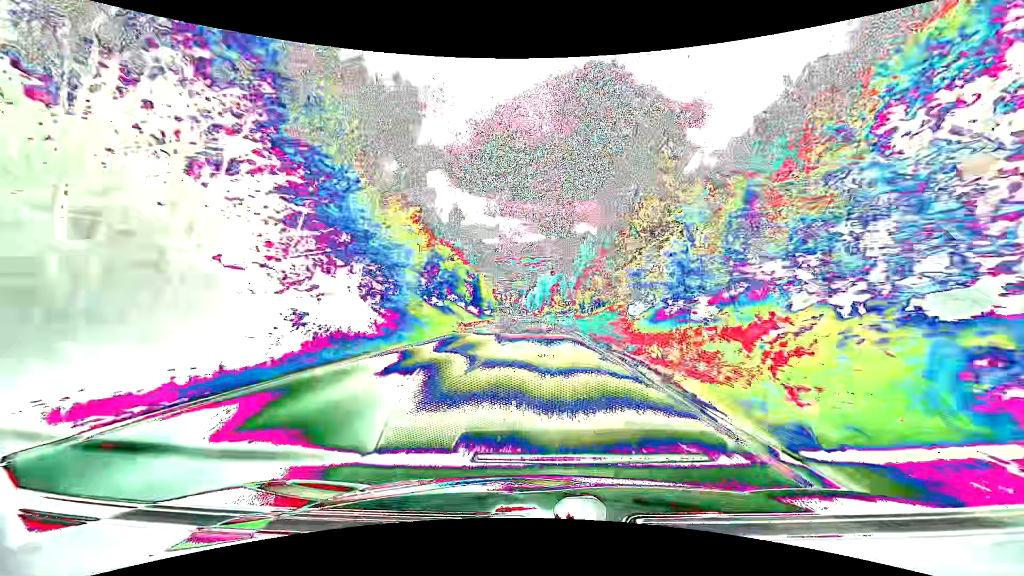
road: primary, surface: asphalt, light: Day
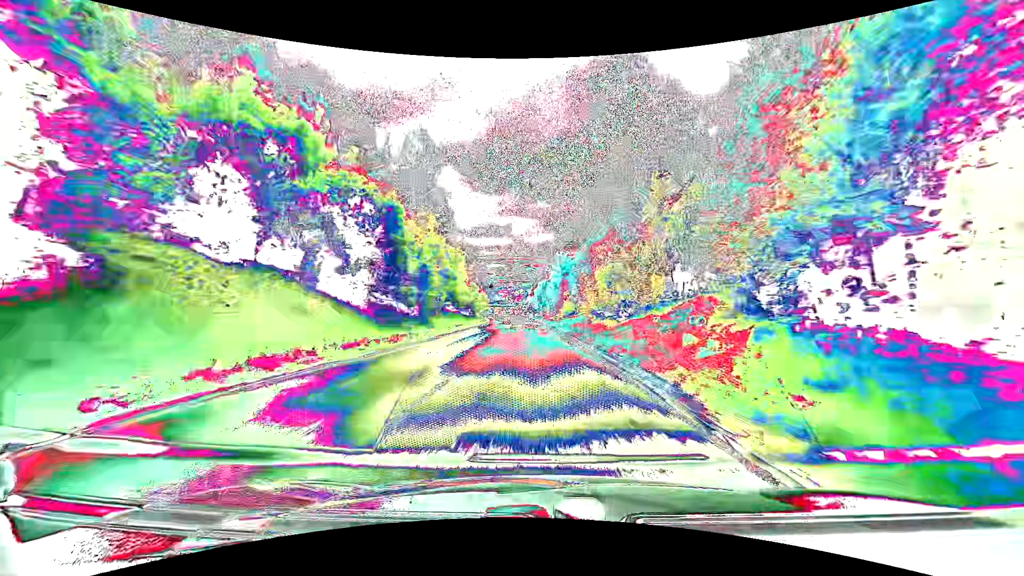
(-0.3, +63.4) m; -1°
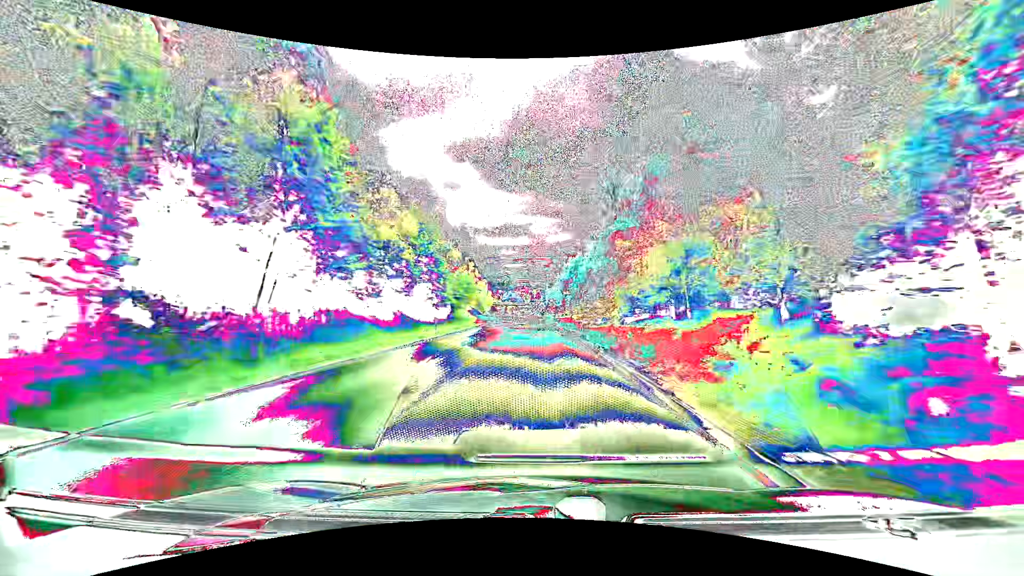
(-0.8, +48.2) m; -2°
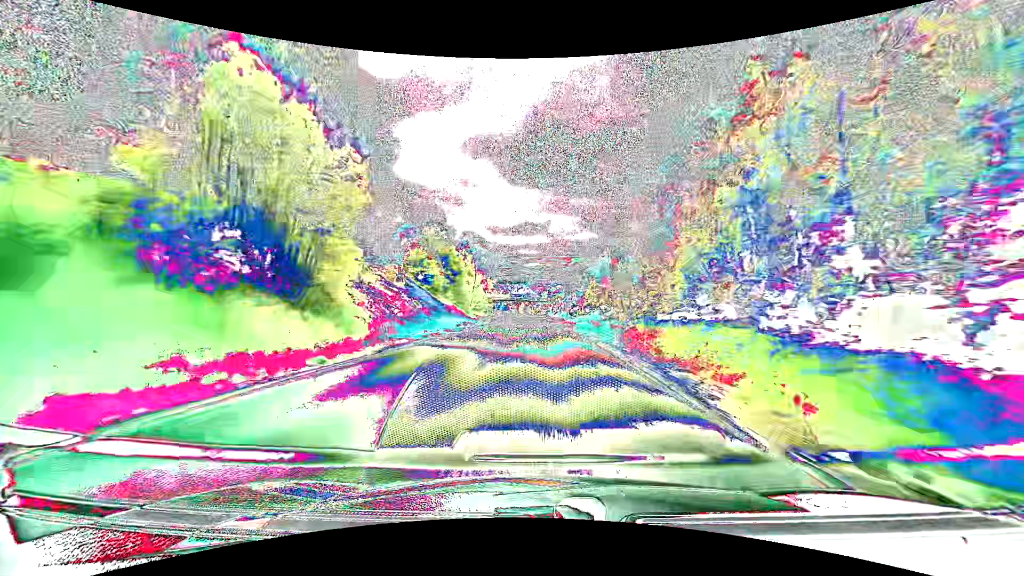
(-1.3, +65.0) m; -2°
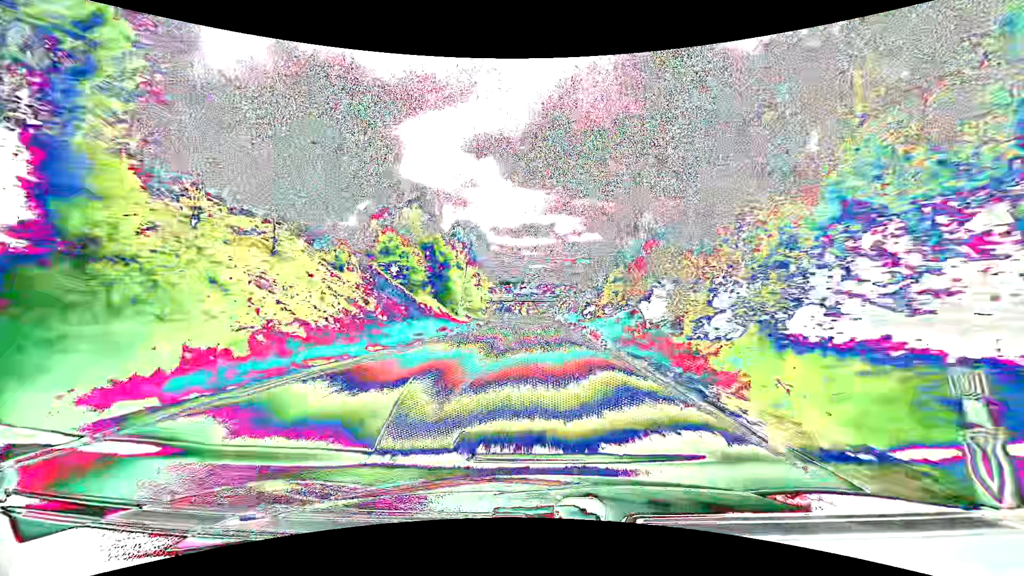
(-0.1, +16.4) m; -1°
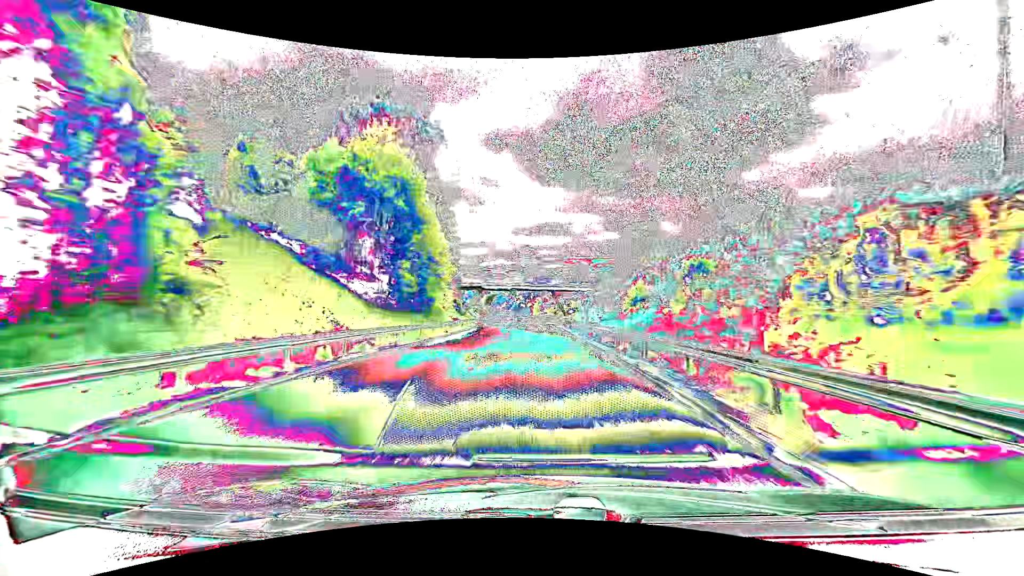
(-1.0, +66.1) m; -2°
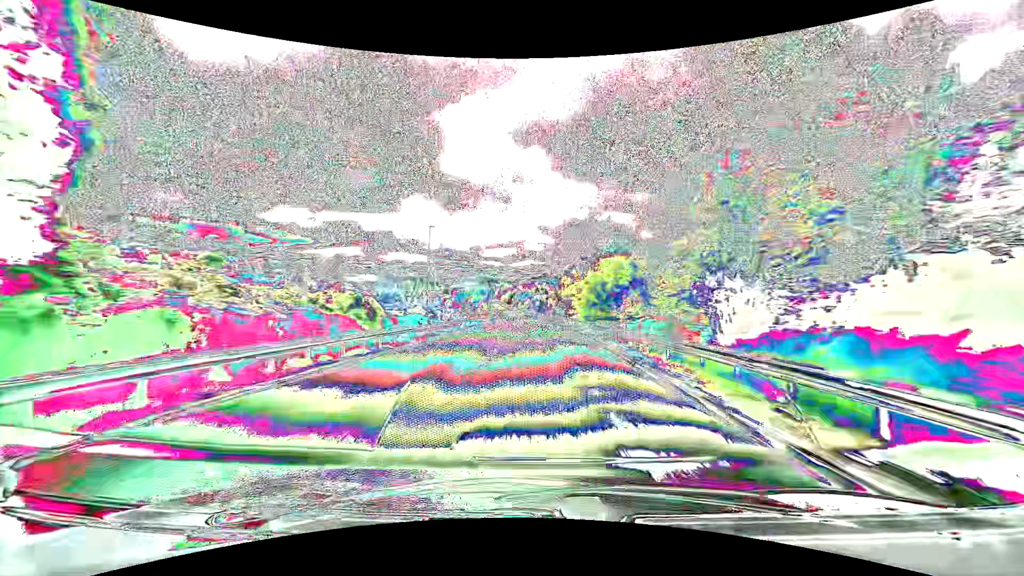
(-2.7, +83.7) m; -3°
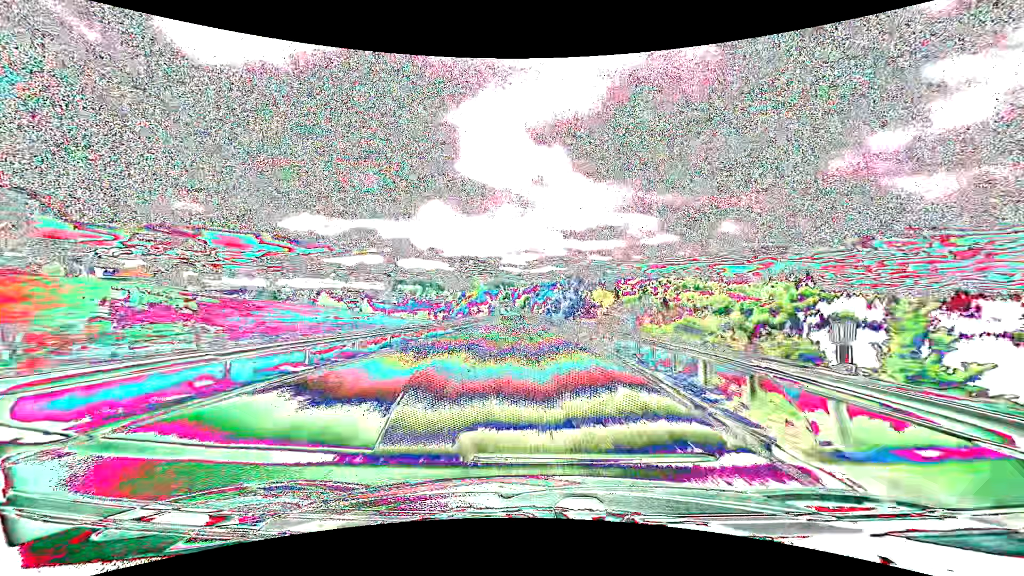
(-2.0, +84.7) m; -2°
(0, +10) (0, +20) (0, +30) (0, +40) (-1, +50) (-1, +60) (-2, +70) (-2, +80) (-3, +90) (-3, +100) m
